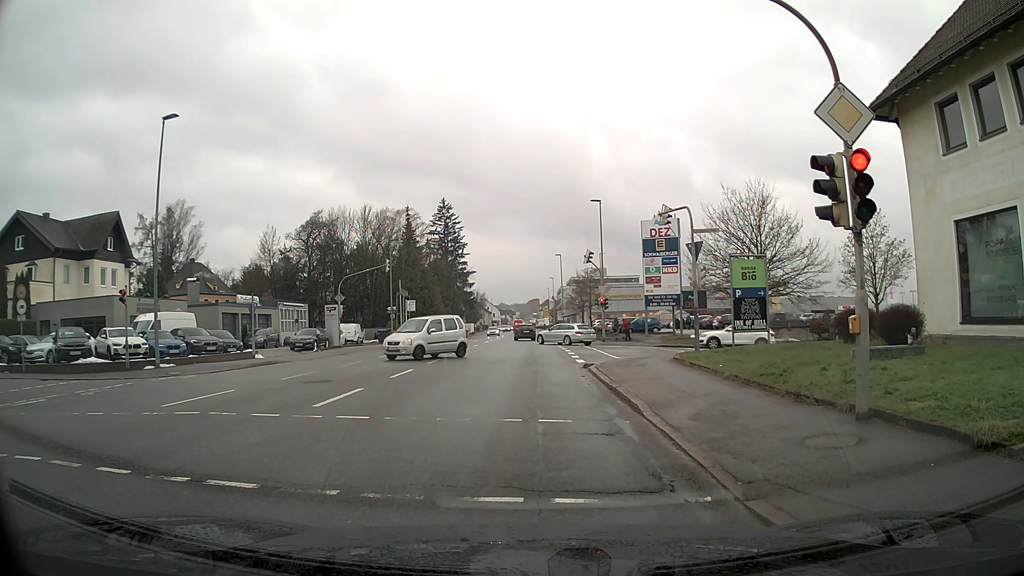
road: tertiary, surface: asphalt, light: Day
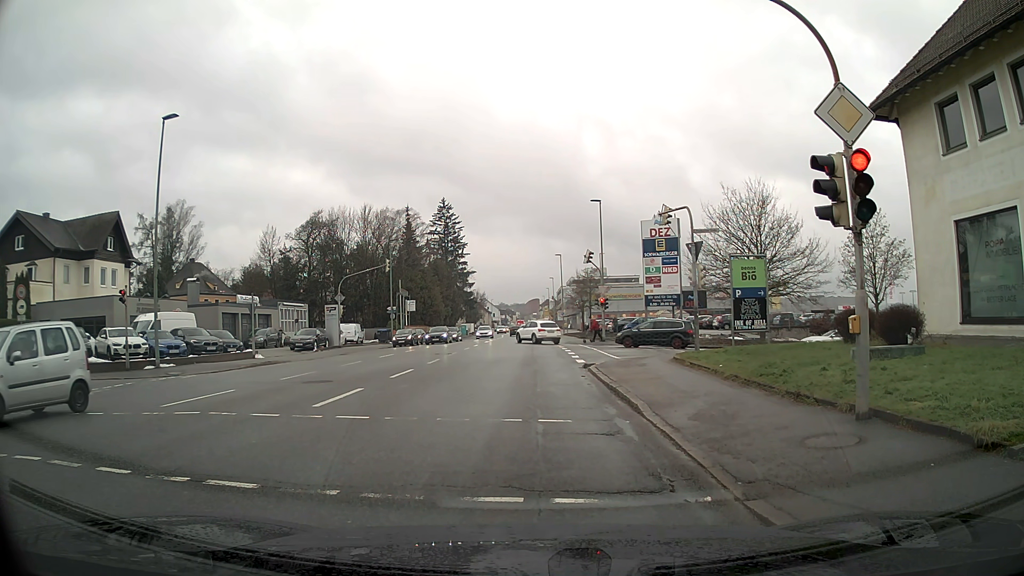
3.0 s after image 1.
(0.0, 0.0) m; 0°
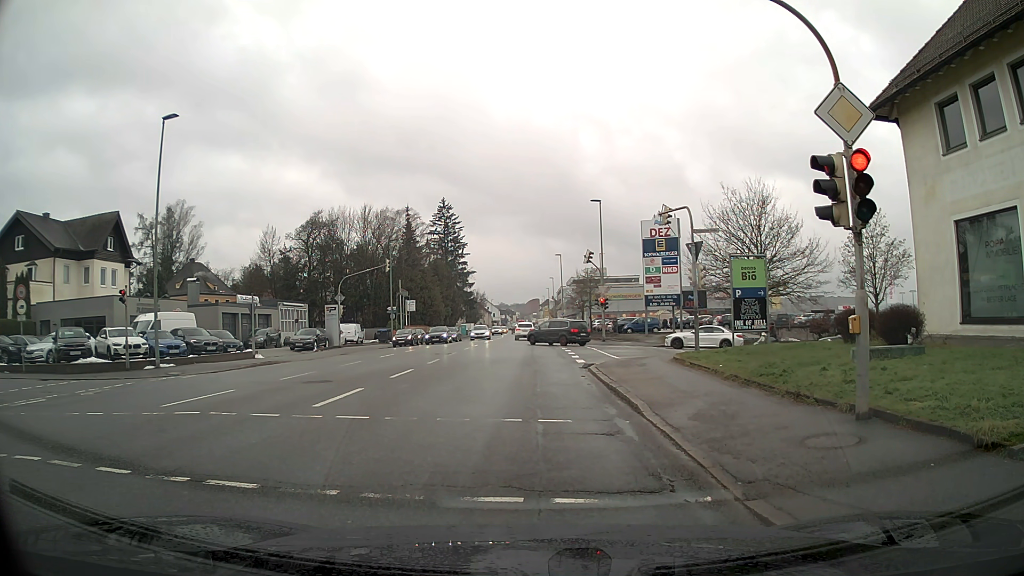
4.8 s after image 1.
(0.0, 0.0) m; 0°
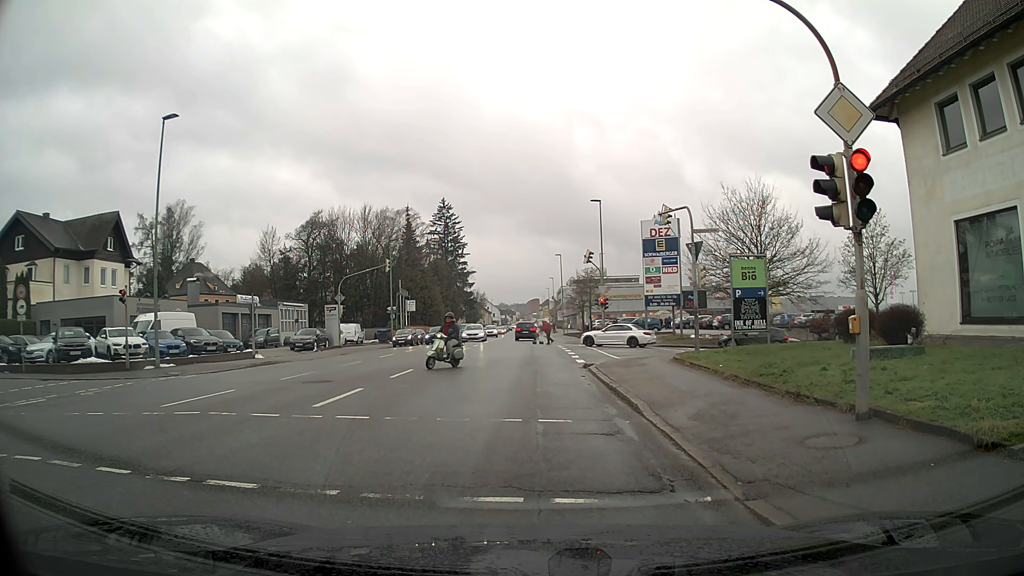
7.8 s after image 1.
(0.0, 0.0) m; 0°
(0, +10) (0, +20) (+4, +29) (+13, +31) (+23, +31) (+33, +32) (+43, +33) (+53, +35) (+62, +38) (+69, +46) m
